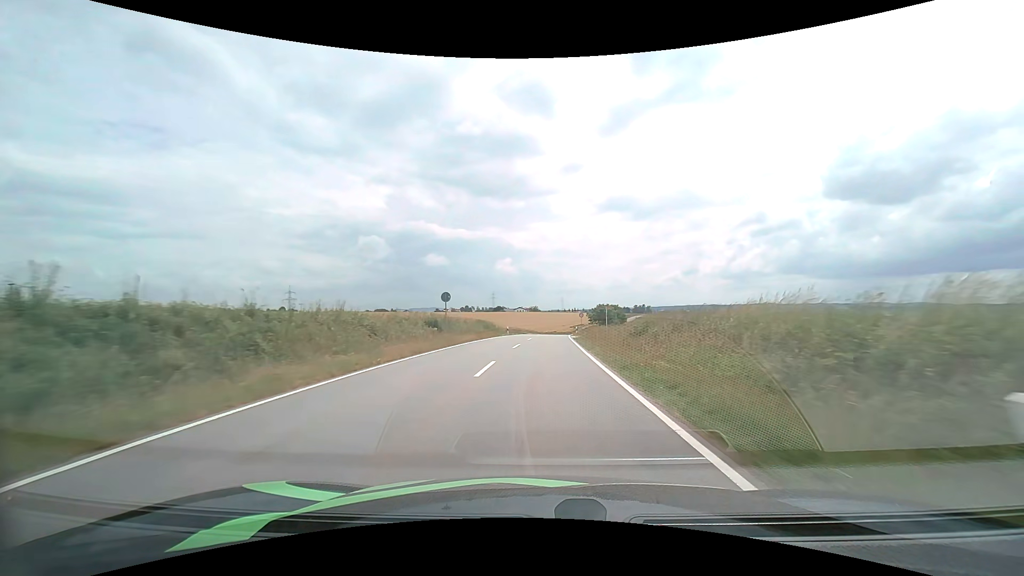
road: tertiary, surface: asphalt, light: Day
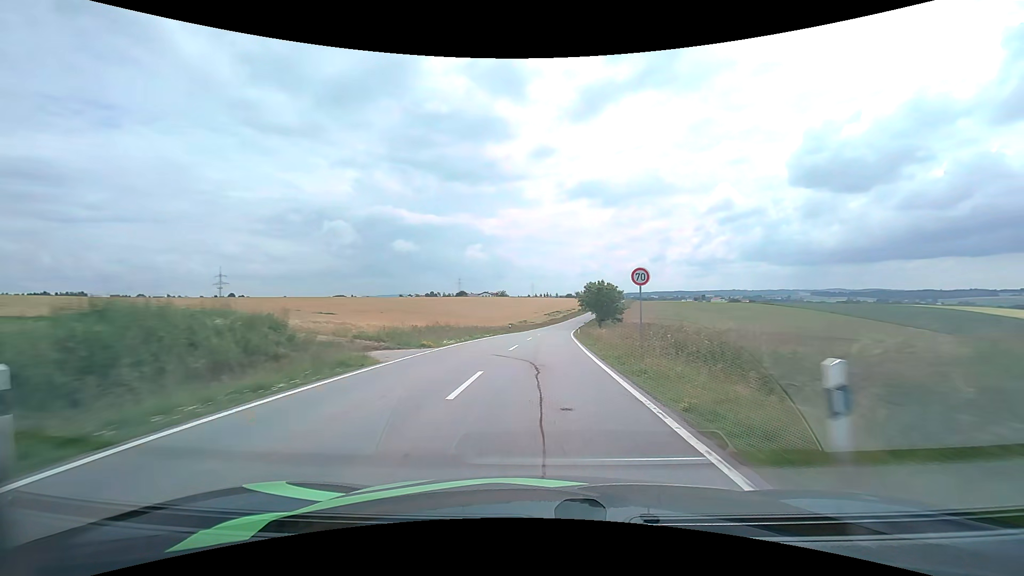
(+1.4, +52.0) m; +3°
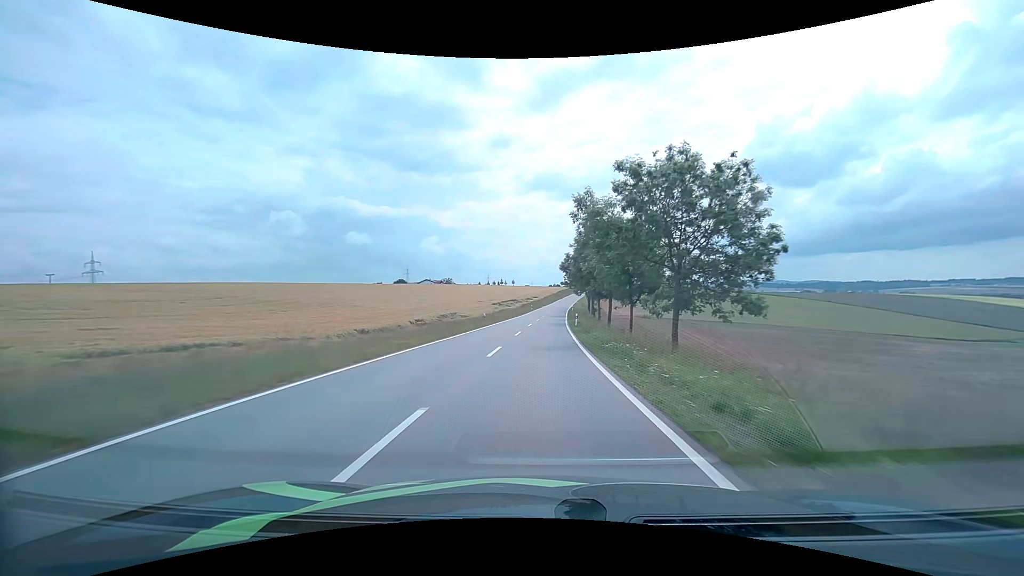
(+3.0, +66.8) m; +5°
(0, +10) (0, +20) (0, +30) (+1, +40) (+1, +50) (+1, +60) (+2, +70) (+3, +80) (+3, +90) (+4, +100) m
